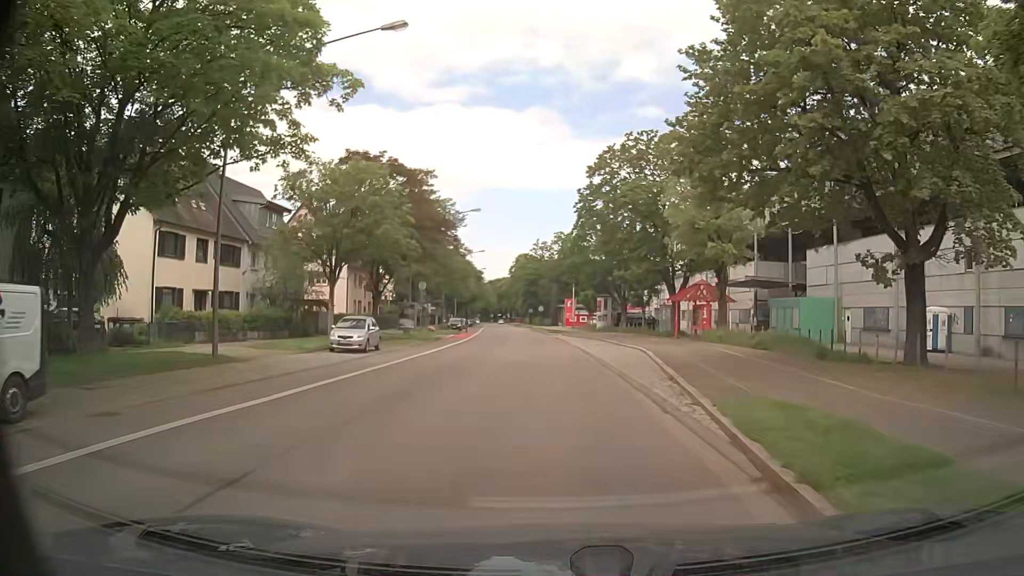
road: secondary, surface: asphalt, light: Day
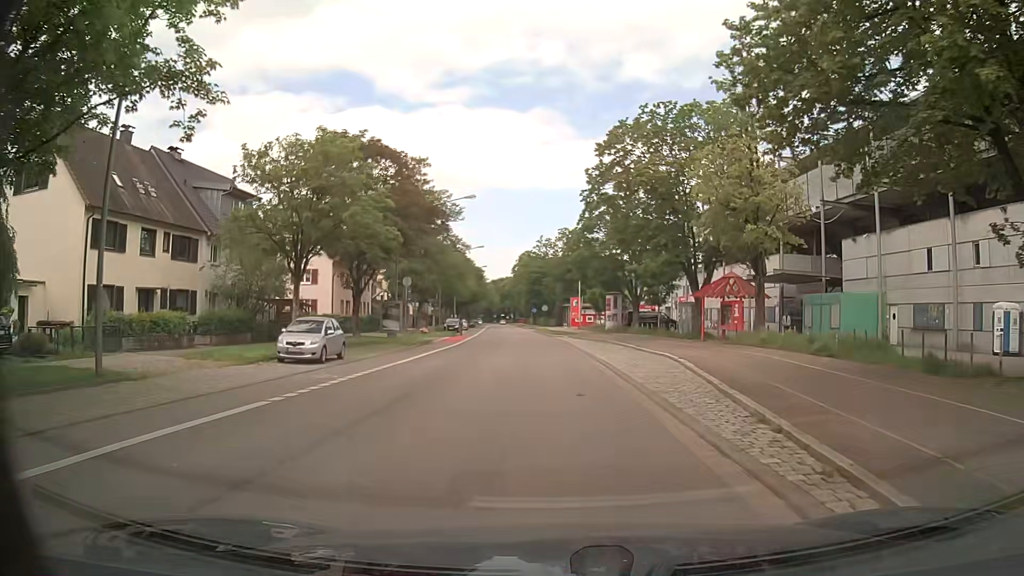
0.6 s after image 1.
(0.0, +6.1) m; 0°
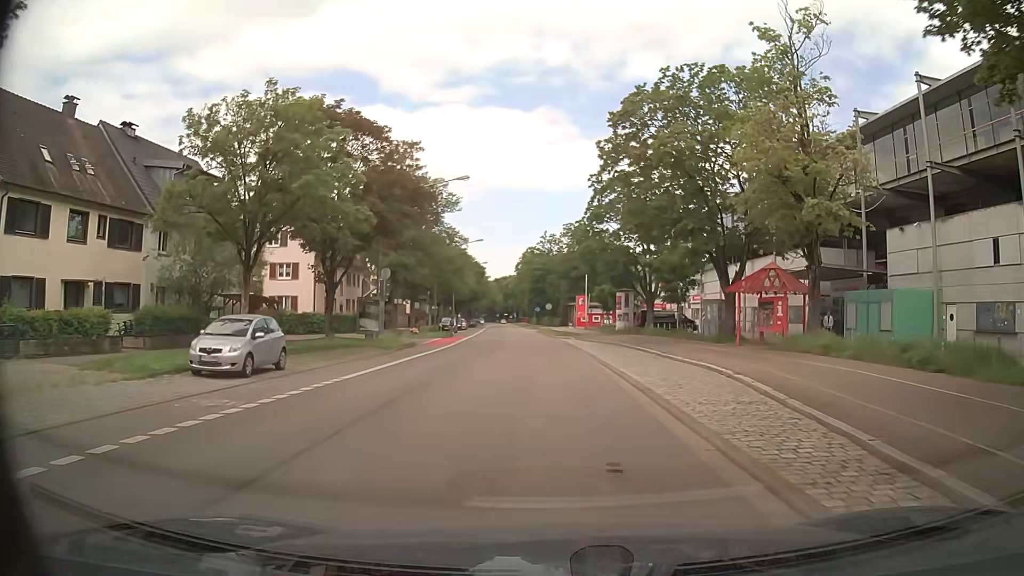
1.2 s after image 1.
(0.0, +6.2) m; 0°
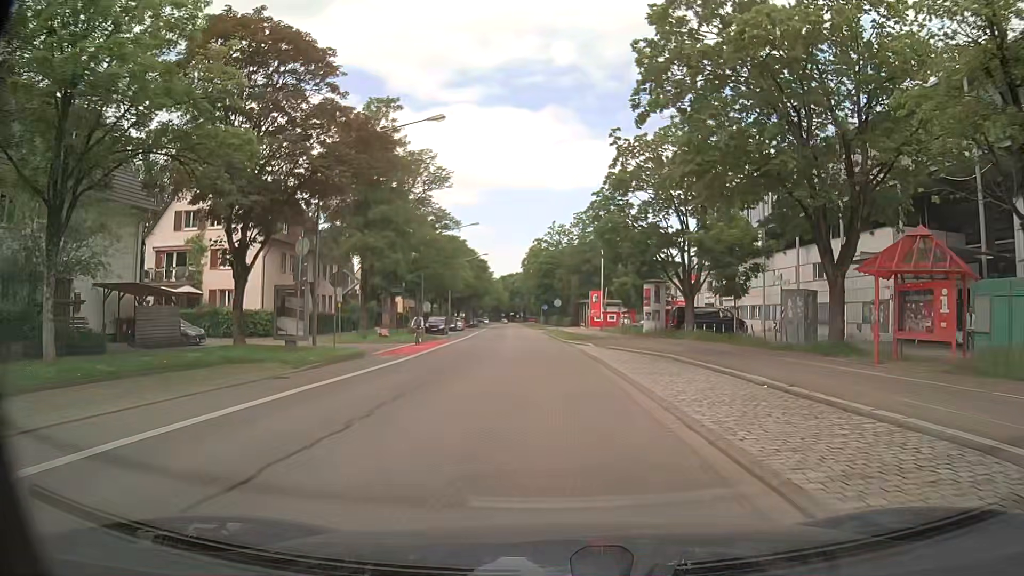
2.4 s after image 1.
(-0.2, +12.5) m; 0°
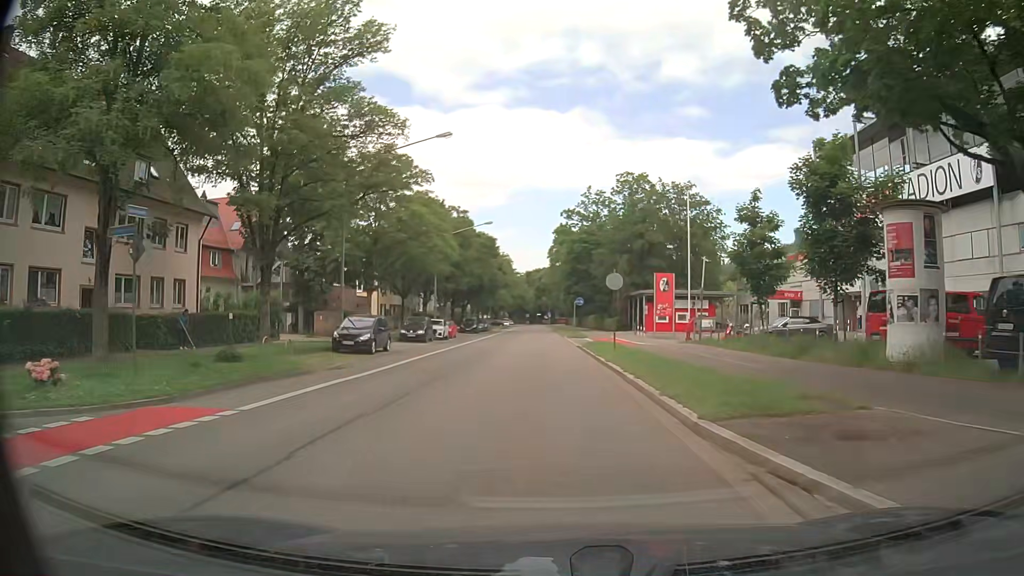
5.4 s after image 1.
(-0.6, +31.8) m; -2°
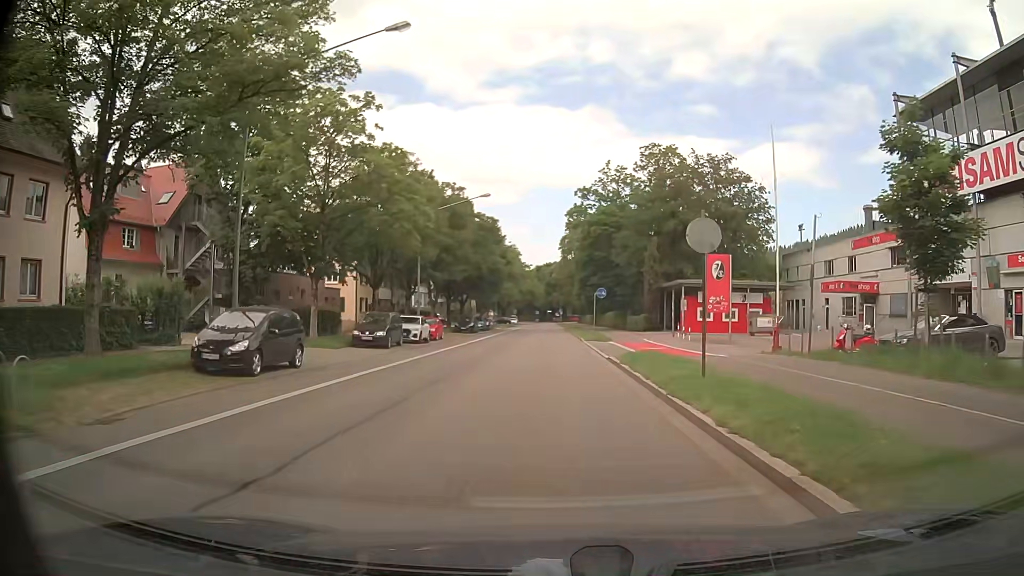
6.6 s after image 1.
(-0.1, +12.7) m; -1°
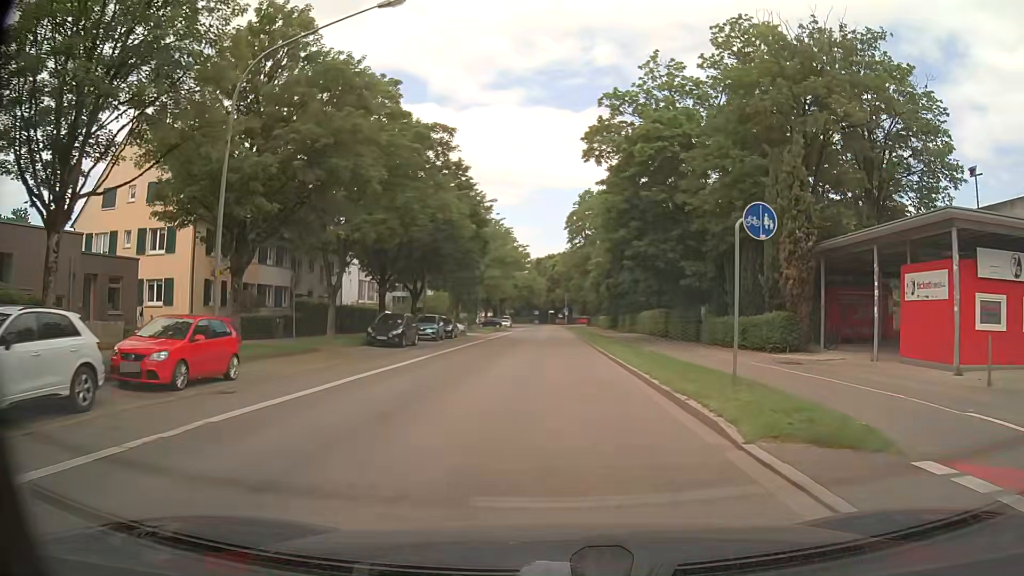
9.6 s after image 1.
(-0.4, +31.6) m; -1°
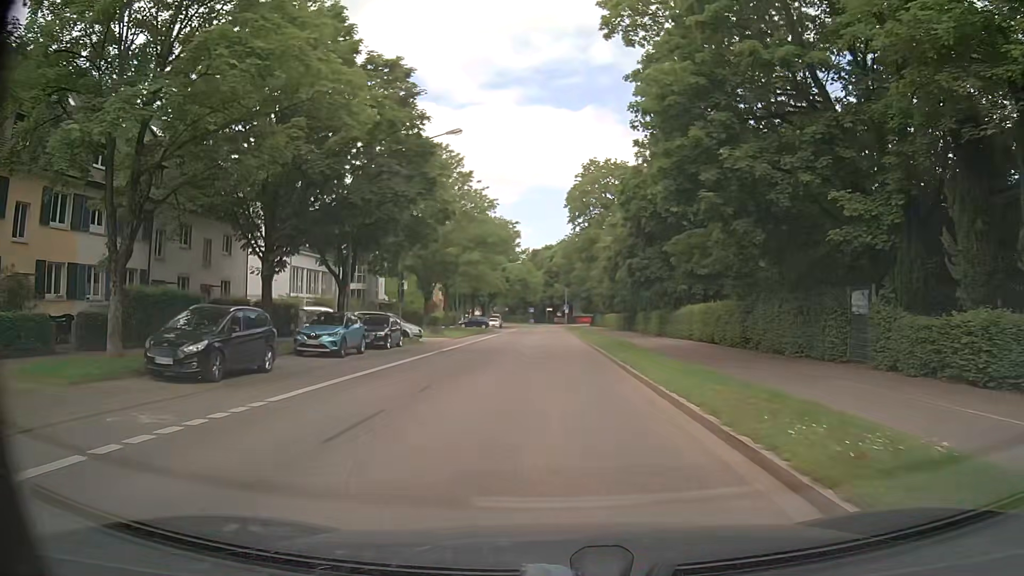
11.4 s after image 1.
(+0.1, +18.7) m; 0°
(0, +10) (0, +20) (0, +30) (0, +40) (0, +50) (0, +60) (0, +70) (0, +80) (0, +90) (0, +100) m
